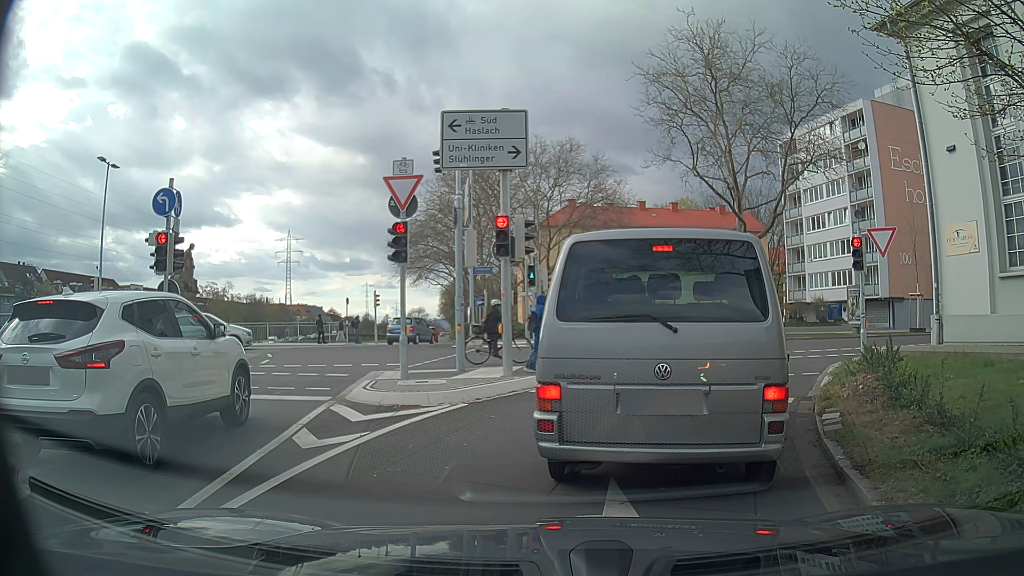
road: trunk_link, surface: asphalt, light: Day
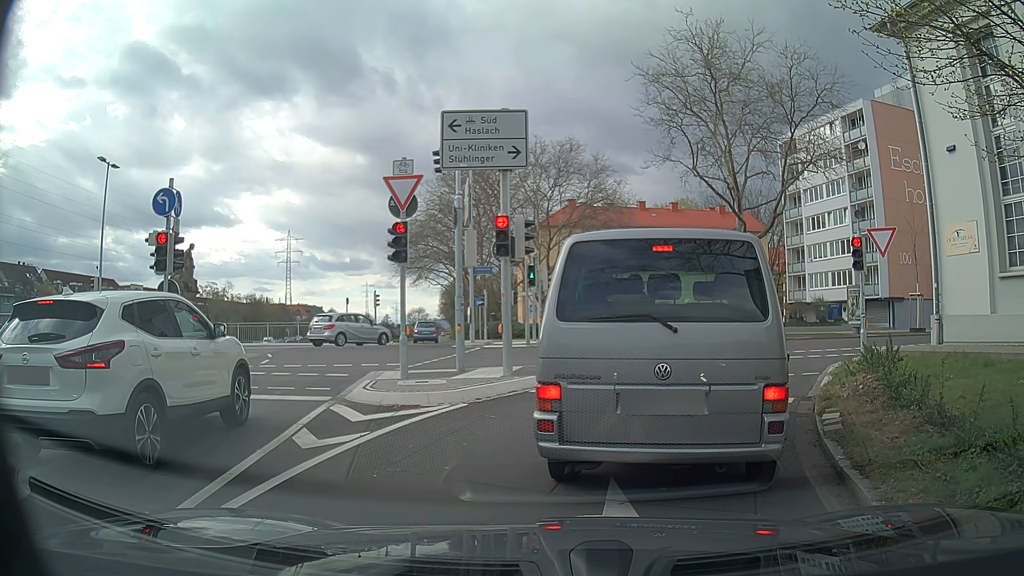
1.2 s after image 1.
(0.0, 0.0) m; 0°
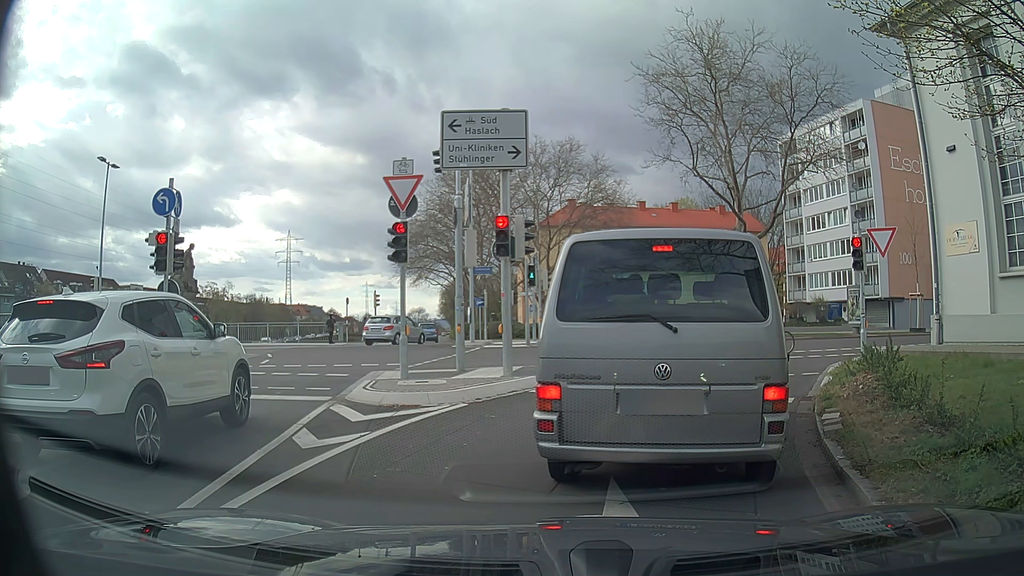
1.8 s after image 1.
(0.0, 0.0) m; 0°
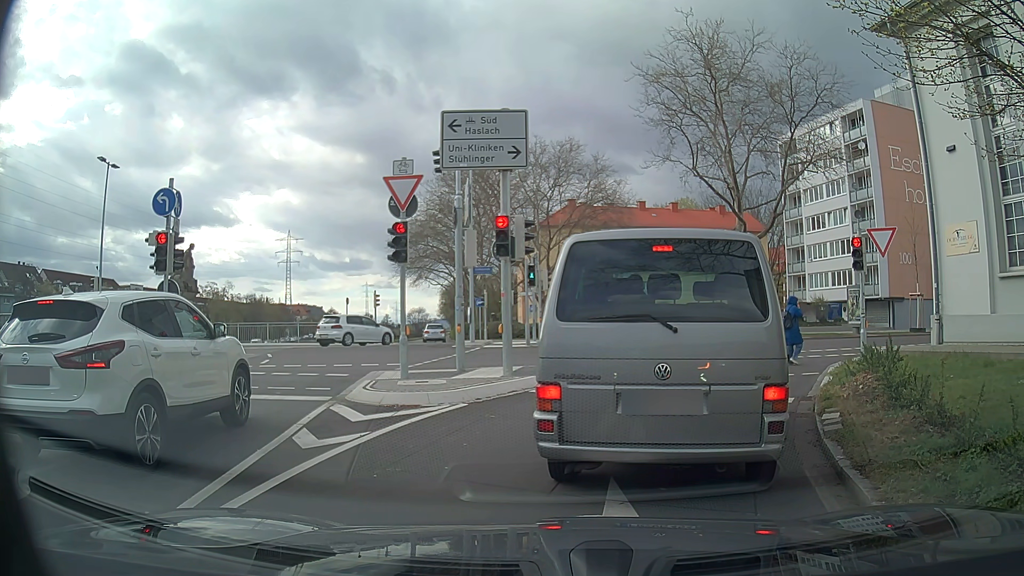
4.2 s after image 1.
(0.0, 0.0) m; 0°
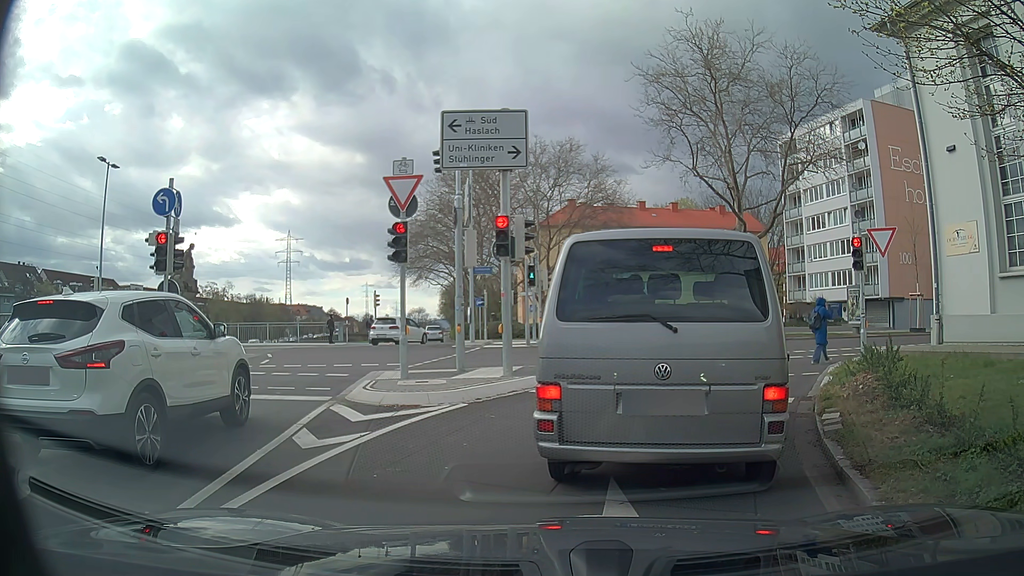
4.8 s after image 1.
(0.0, 0.0) m; 0°
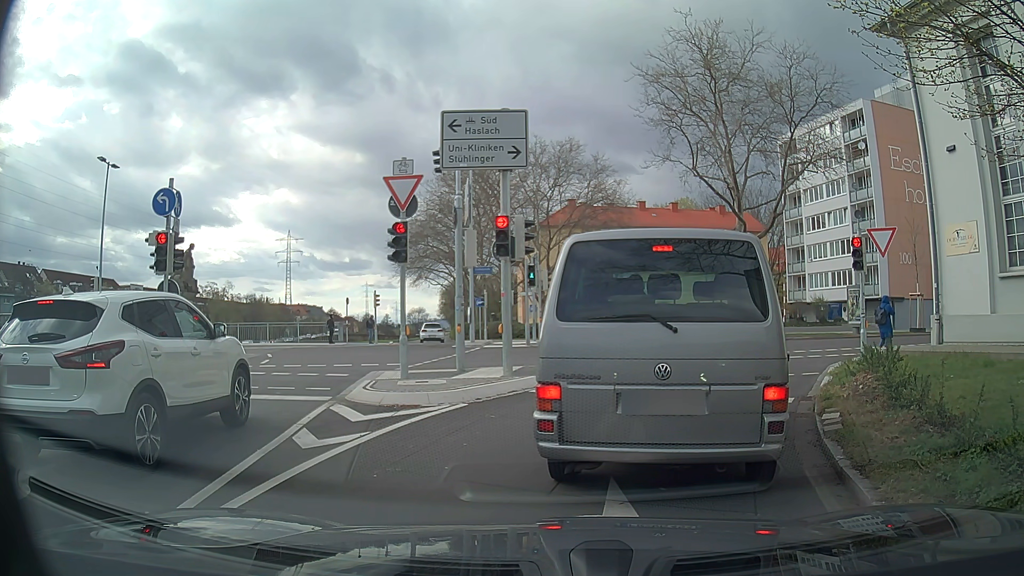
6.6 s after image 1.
(0.0, 0.0) m; 0°
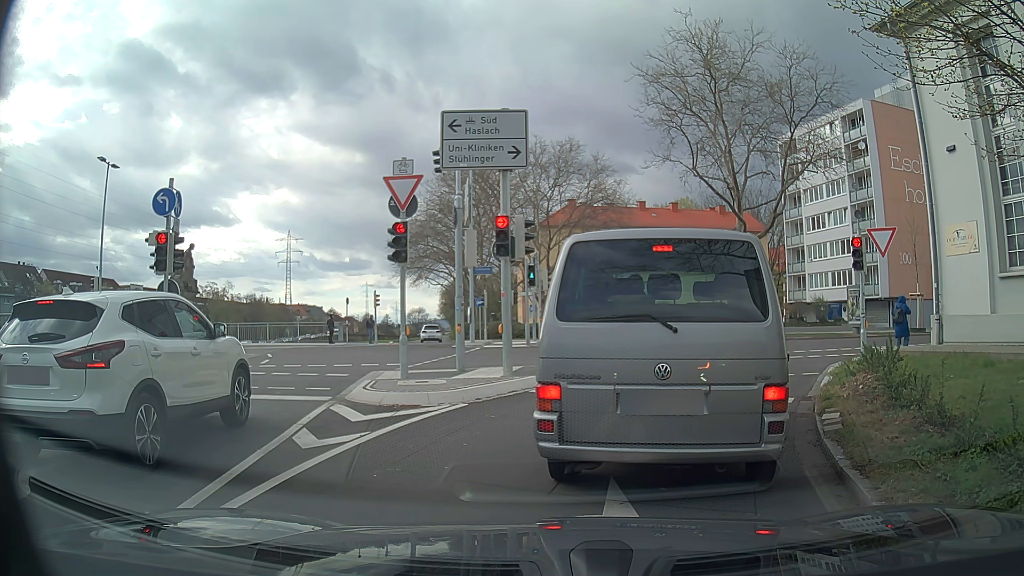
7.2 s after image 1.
(0.0, 0.0) m; 0°
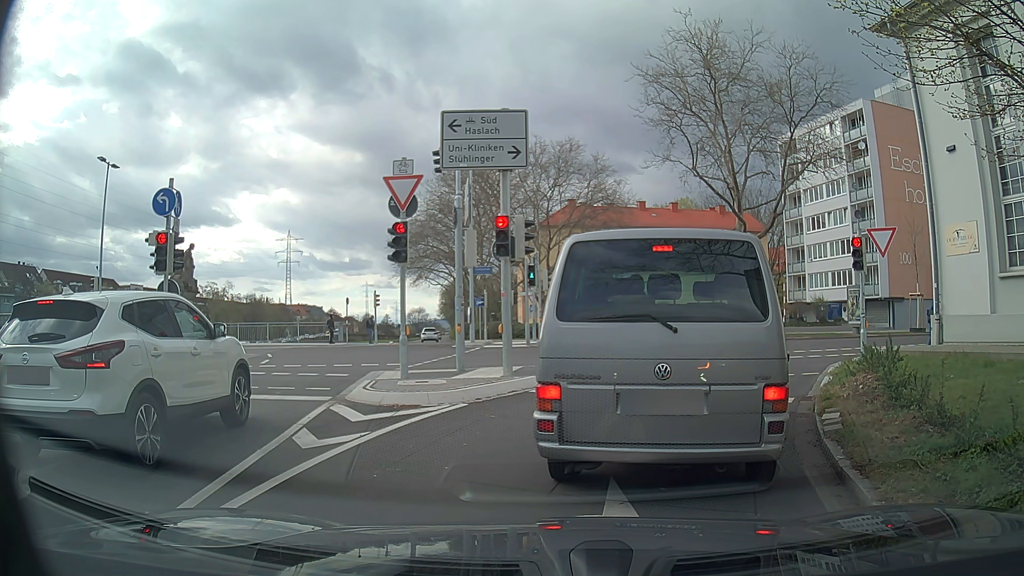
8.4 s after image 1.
(0.0, 0.0) m; 0°
